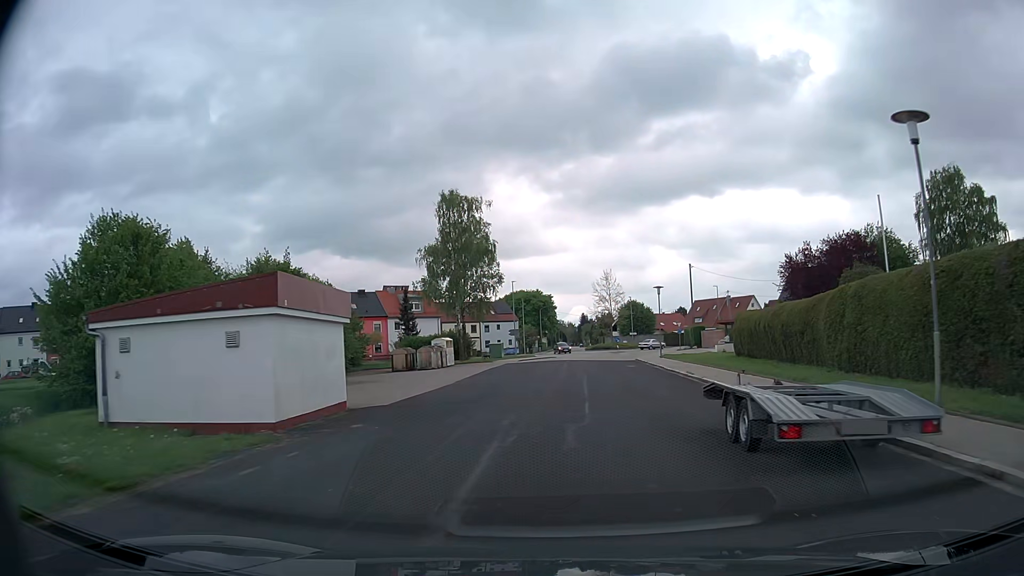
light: Day
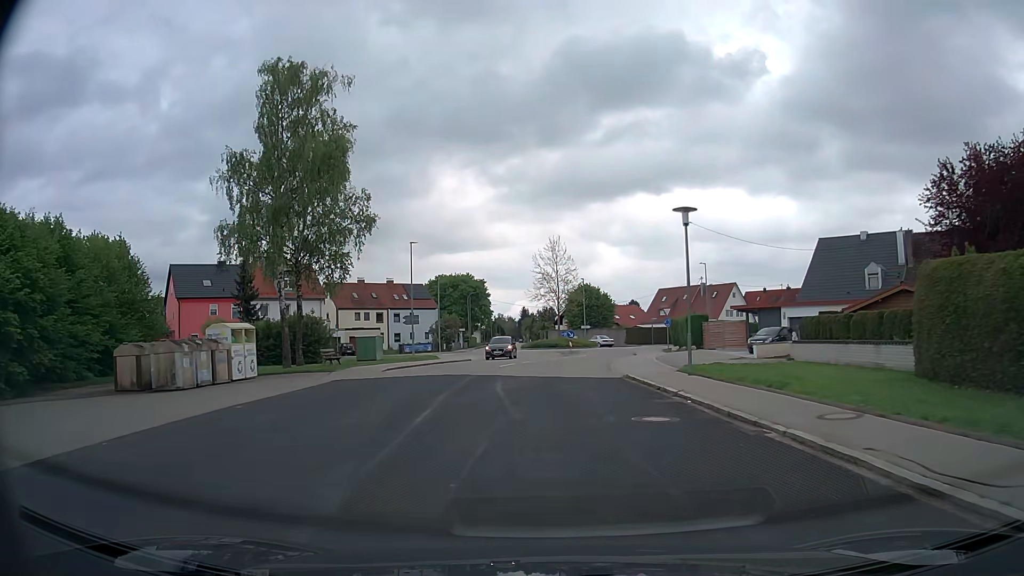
(+1.9, +27.5) m; +5°
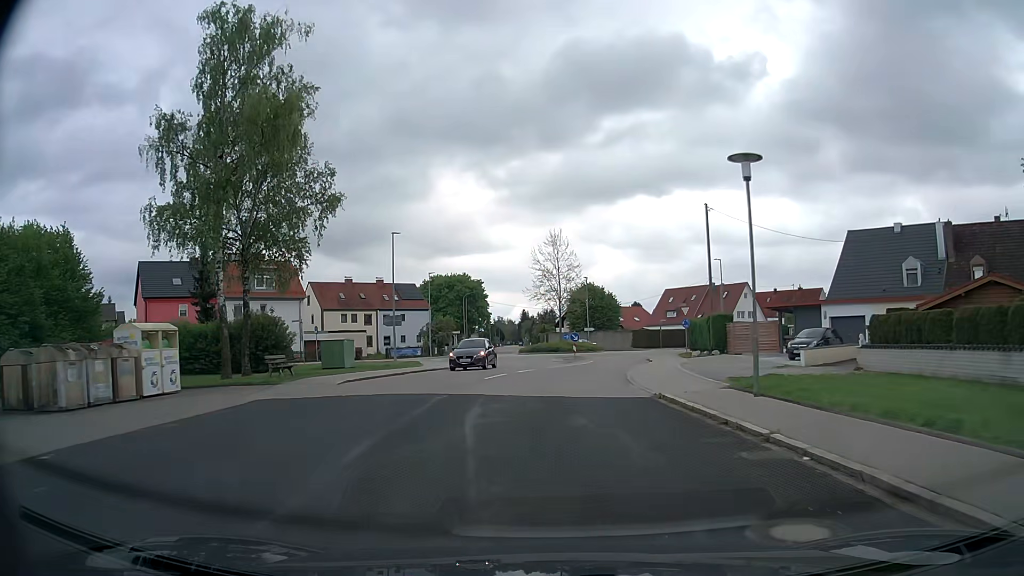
(0.0, +6.4) m; 0°
(0, +10) (+1, +20) (+2, +30) (+4, +40) (+6, +50) (+8, +59) (+7, +69) (+2, +78) (-2, +87) (-4, +97) m
